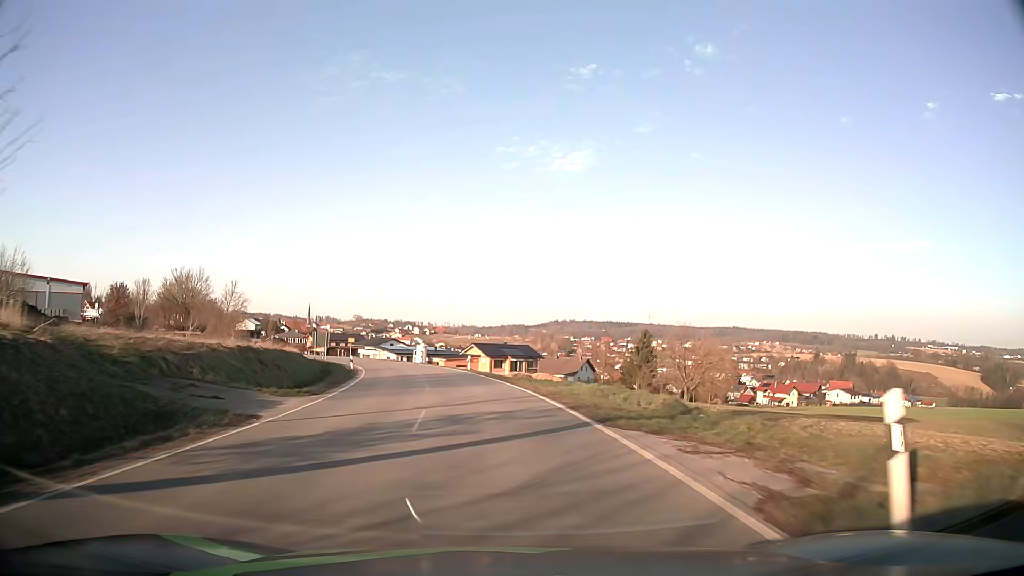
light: Day
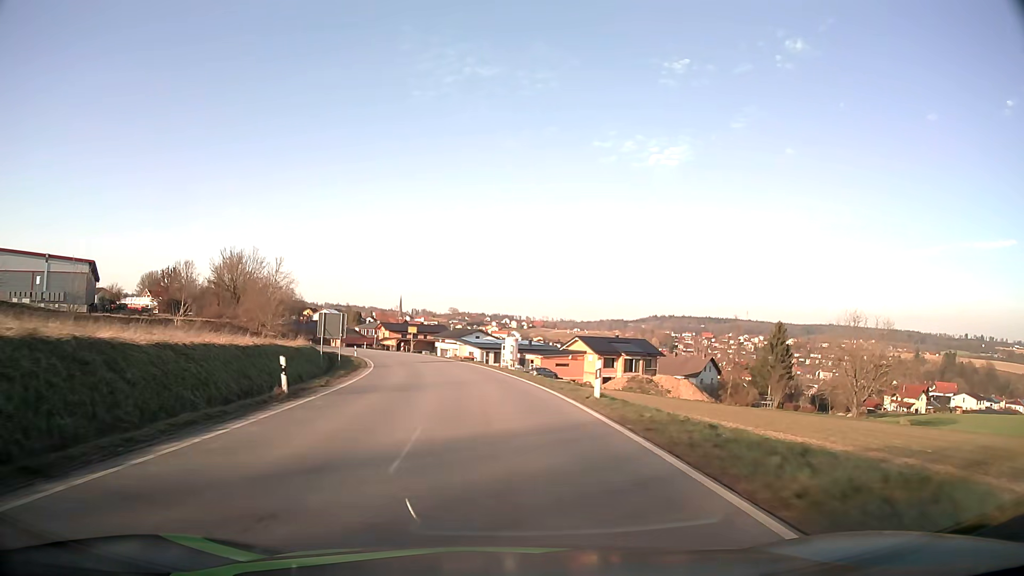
(-2.1, +28.2) m; -8°
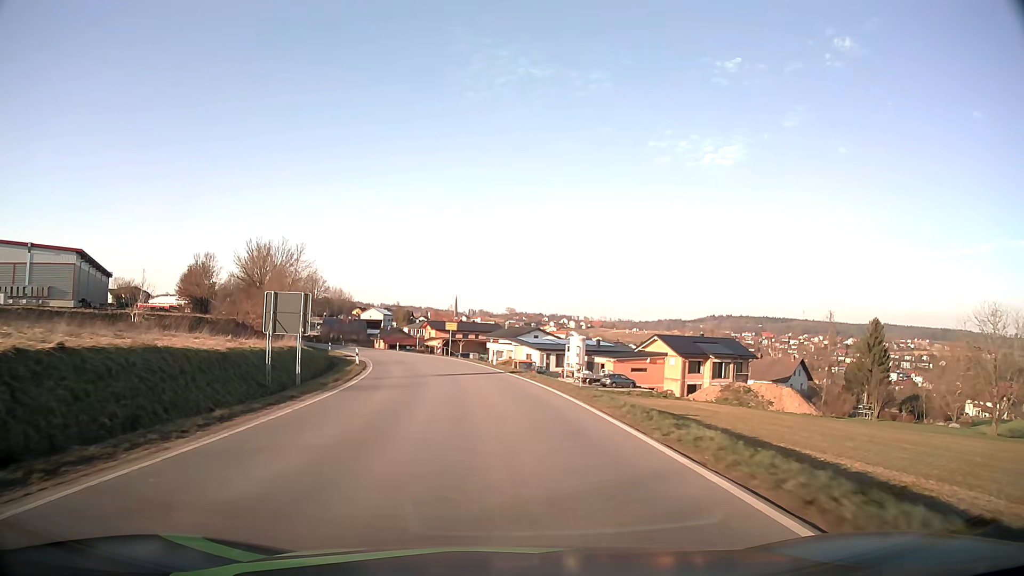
(-0.8, +18.3) m; -5°
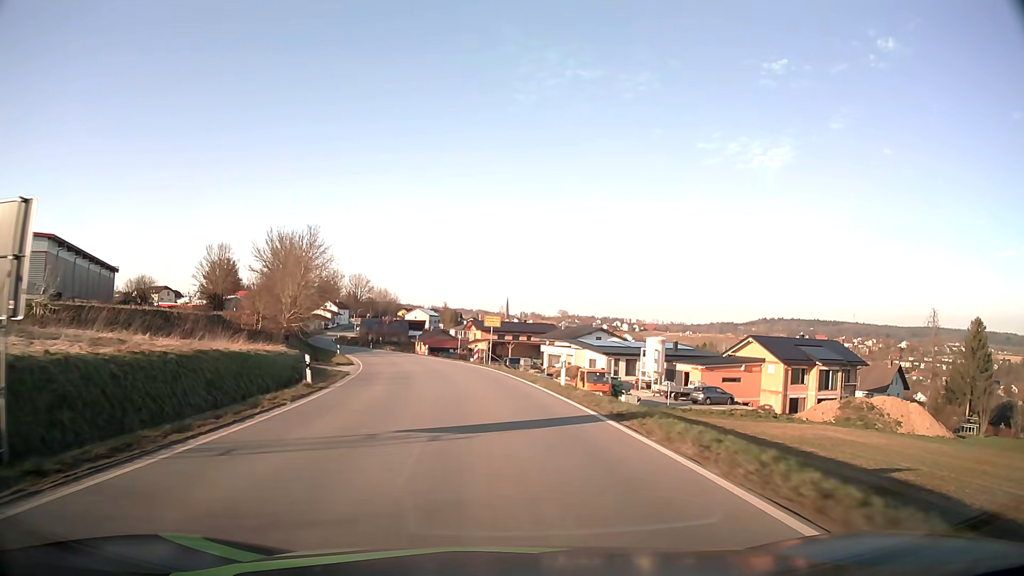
(-0.7, +17.8) m; -4°
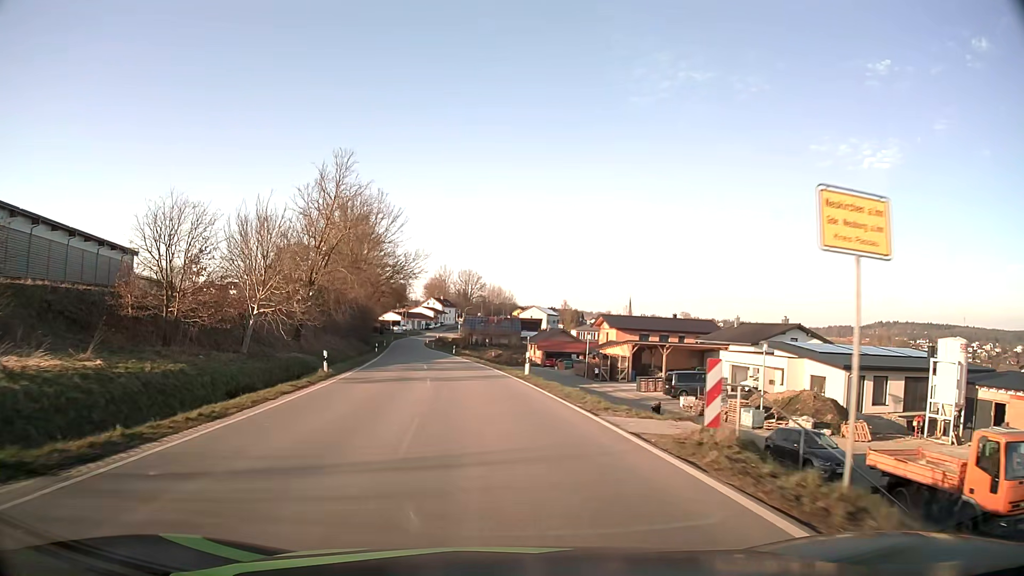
(-2.9, +34.1) m; -10°
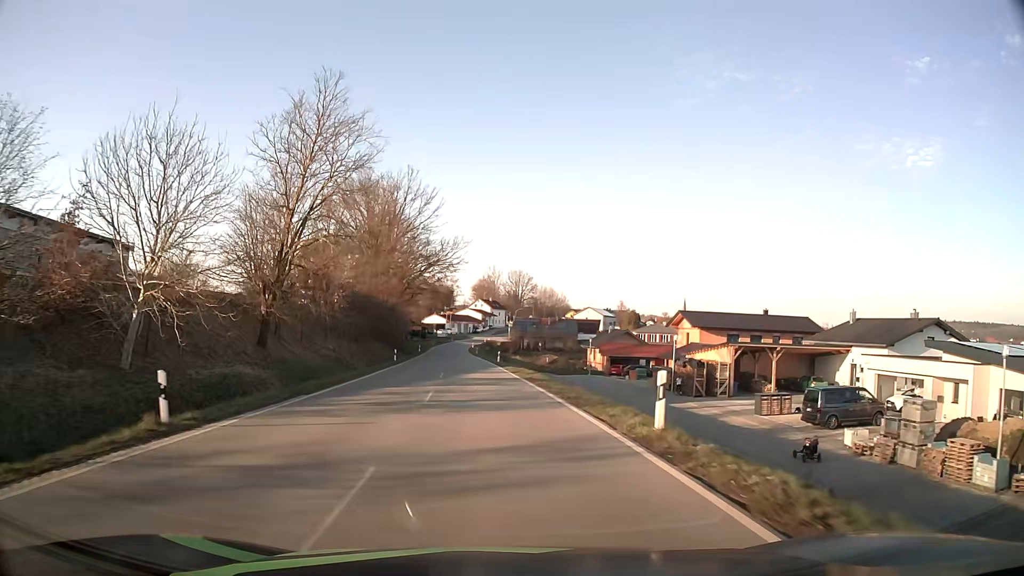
(-0.6, +16.4) m; -4°
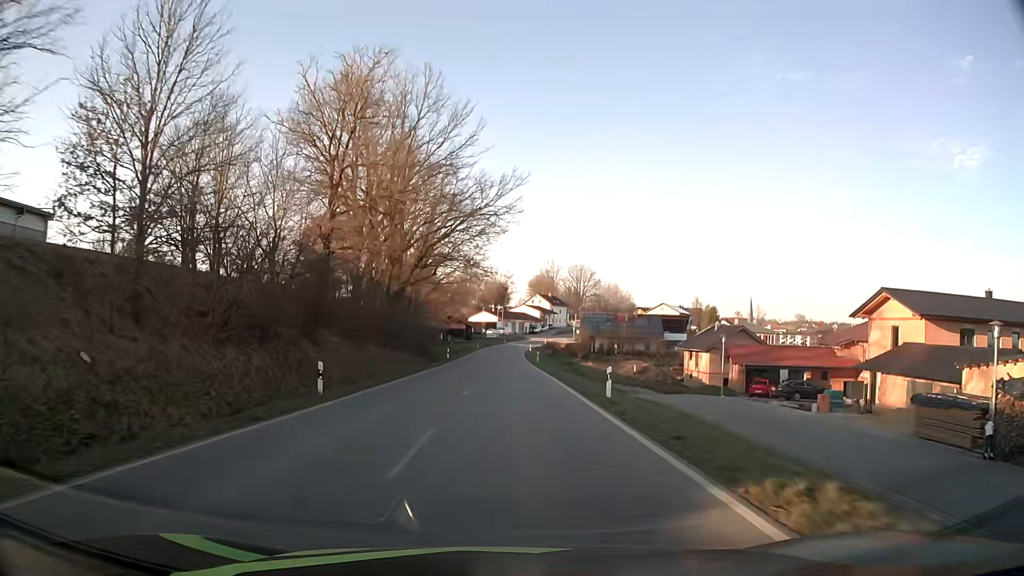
(-1.7, +32.3) m; -5°
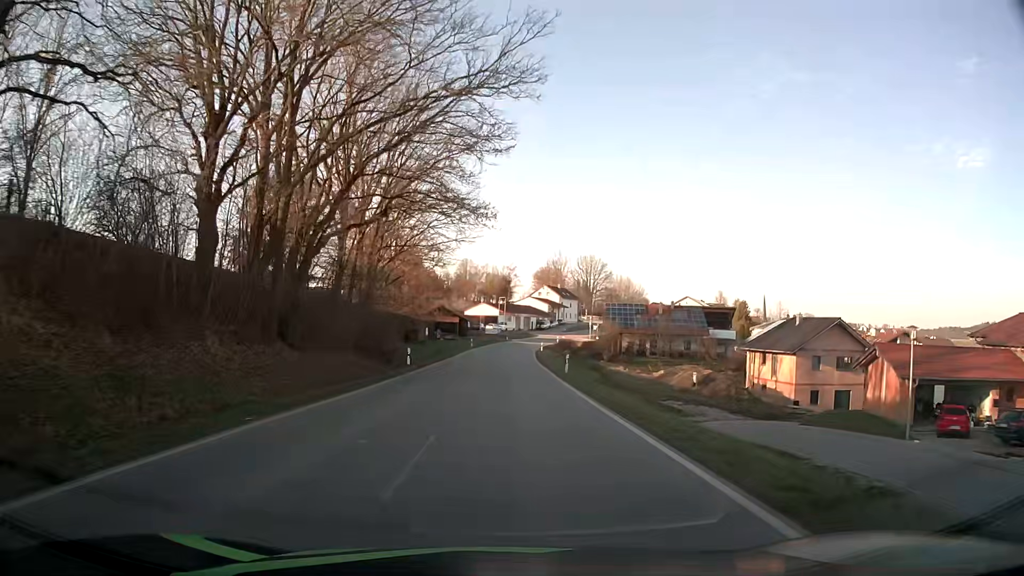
(-0.2, +24.9) m; 0°
(0, +10) (0, +20) (0, +30) (0, +40) (0, +50) (+1, +60) (+1, +70) (+2, +80) (+3, +90) (+4, +100) m
